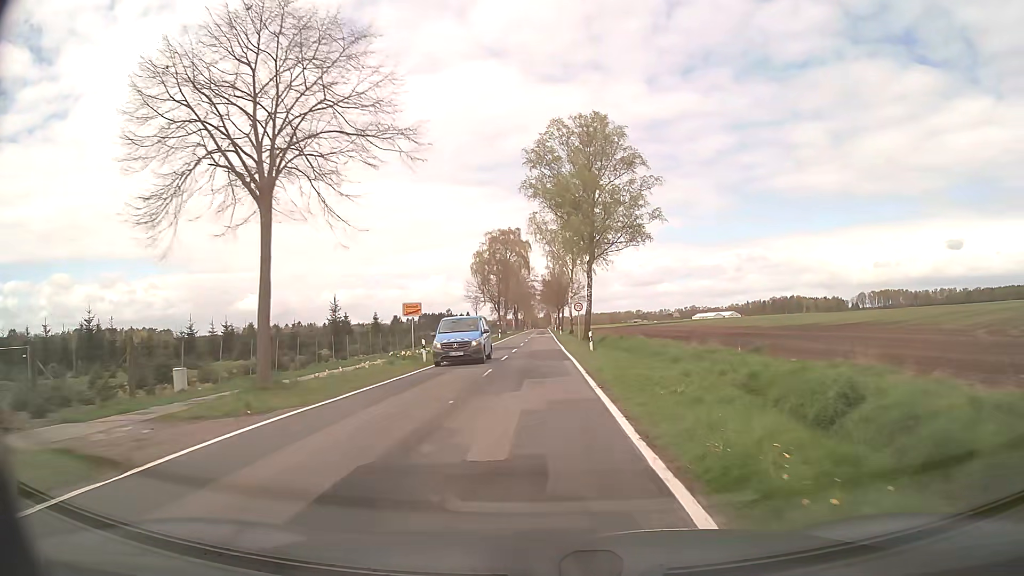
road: secondary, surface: asphalt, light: Day
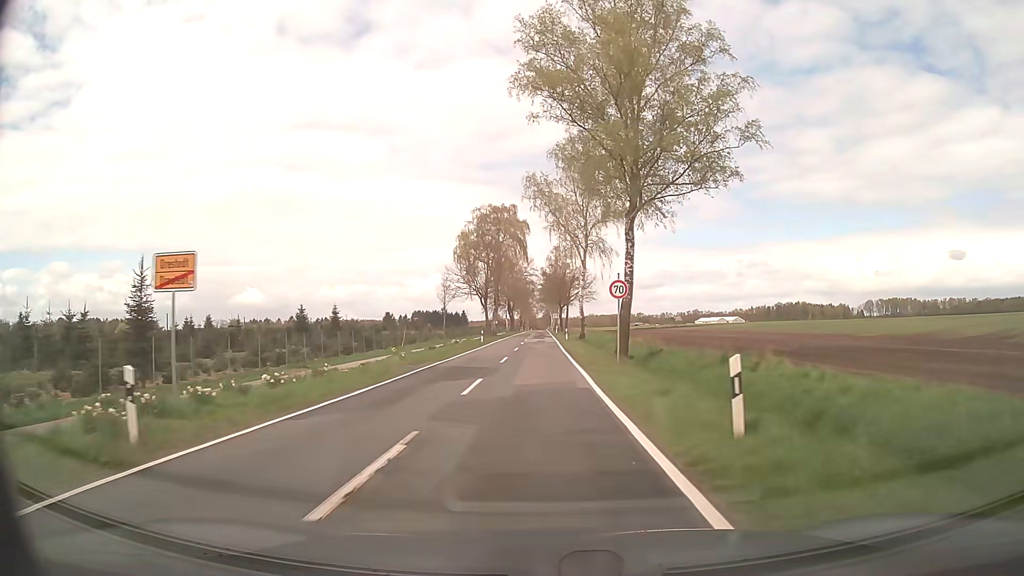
(-0.3, +22.8) m; -1°
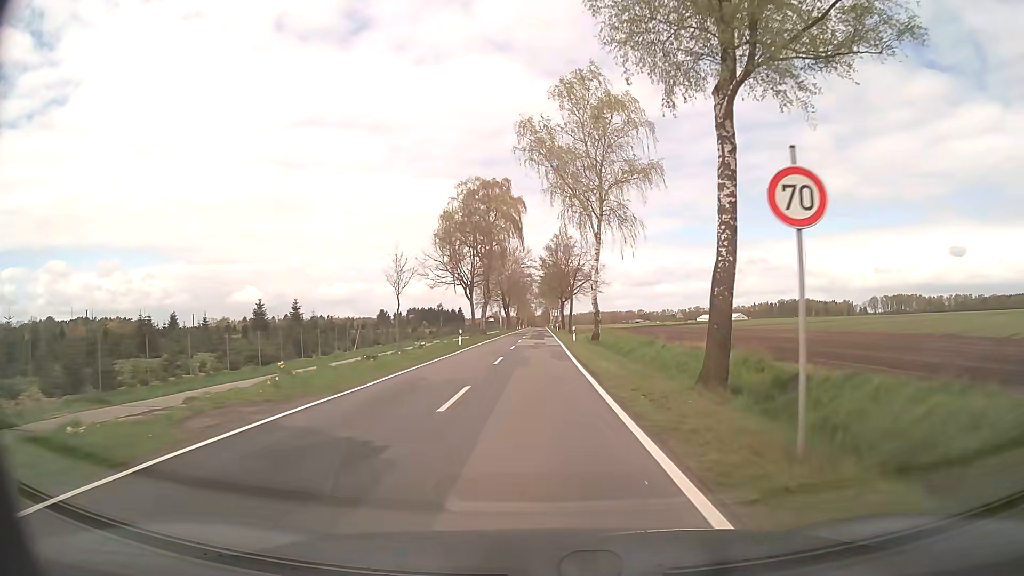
(+0.1, +15.2) m; 0°
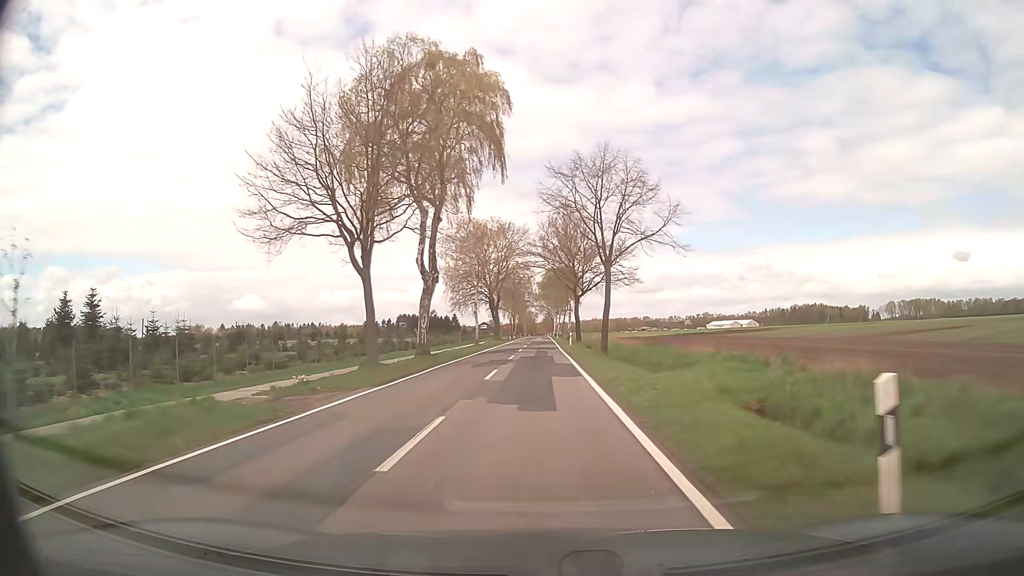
(-0.1, +40.2) m; -1°
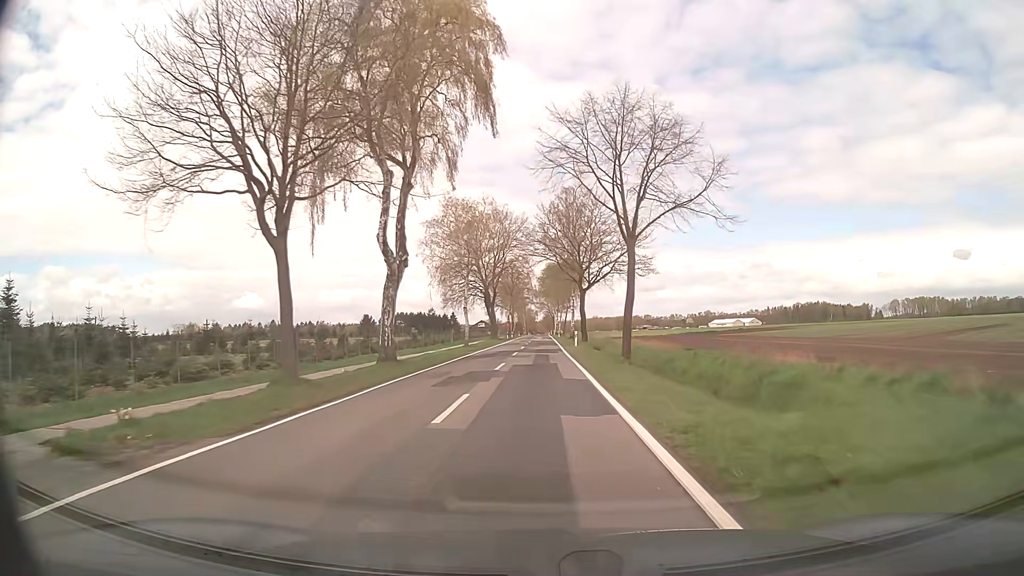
(+0.1, +9.0) m; 0°
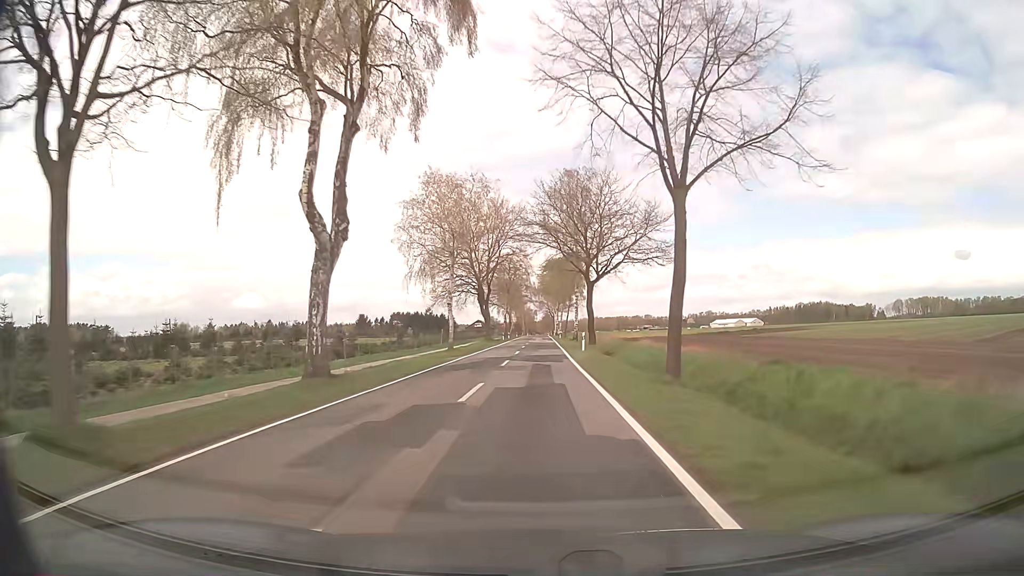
(0.0, +9.3) m; 0°
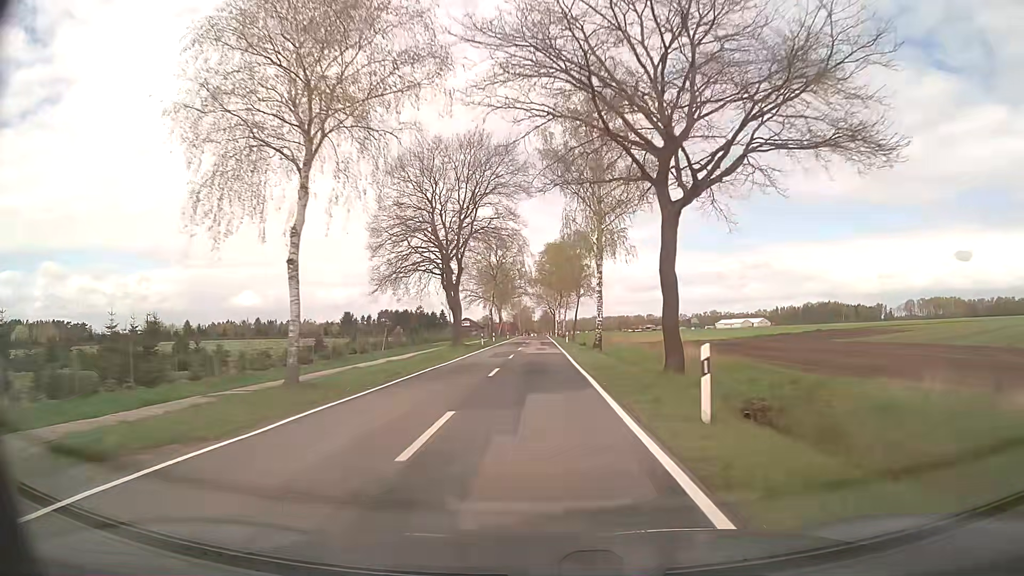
(+0.1, +30.0) m; 0°
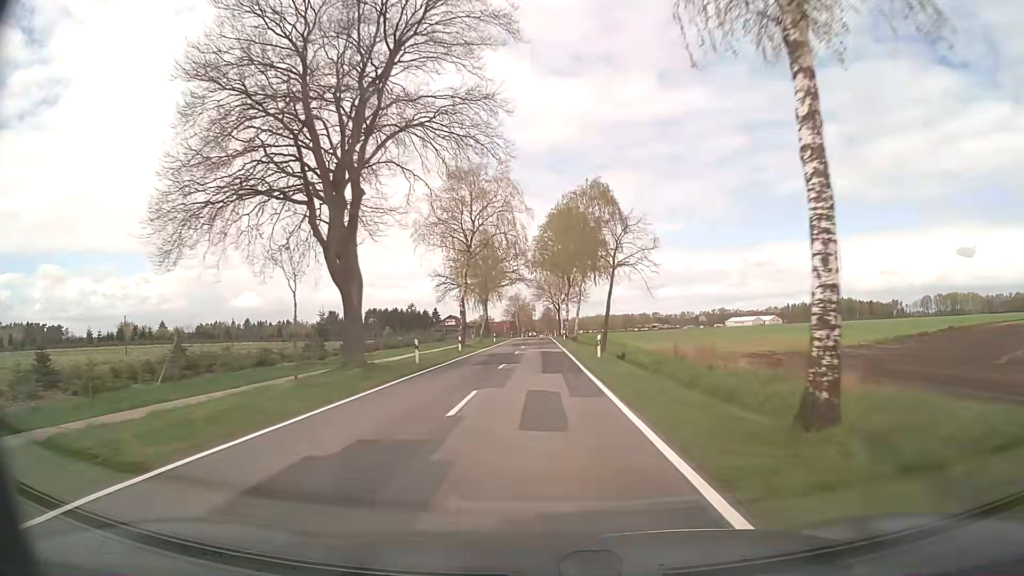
(+0.1, +32.9) m; 0°
(0, +10) (0, +20) (0, +30) (0, +40) (0, +50) (0, +60) (0, +70) (0, +80) (0, +90) (0, +100) m
